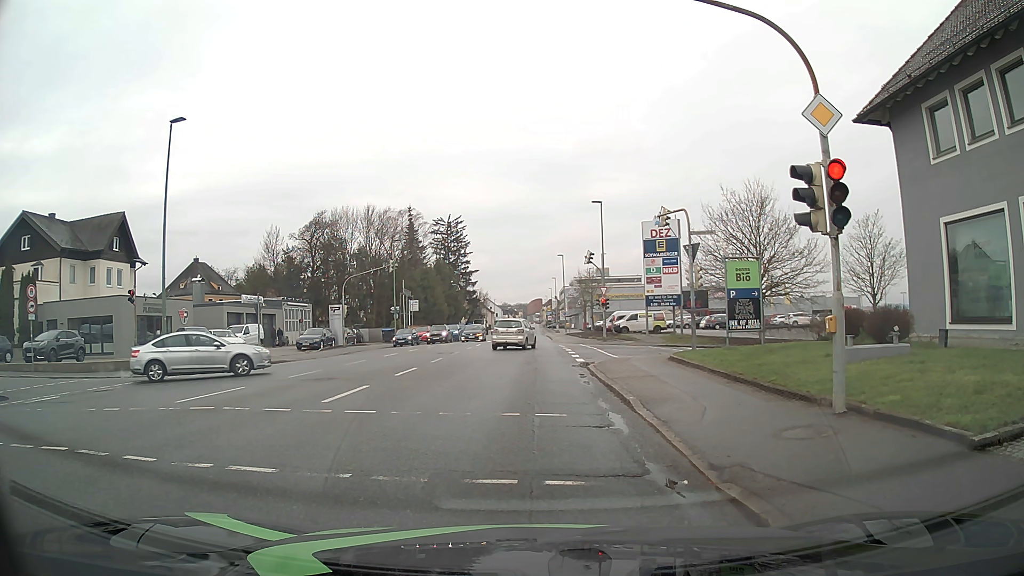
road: tertiary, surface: asphalt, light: Day
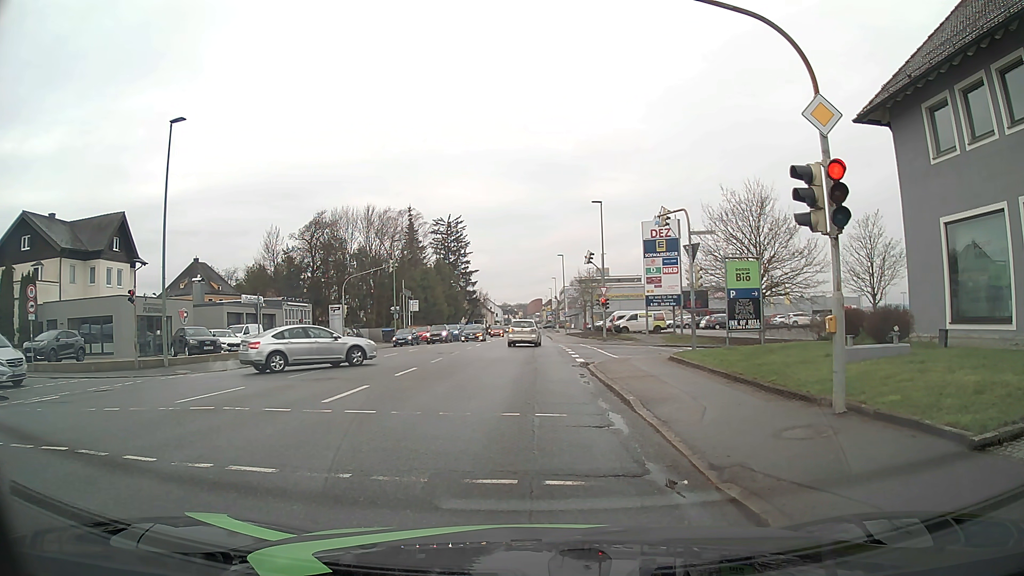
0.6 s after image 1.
(0.0, 0.0) m; 0°
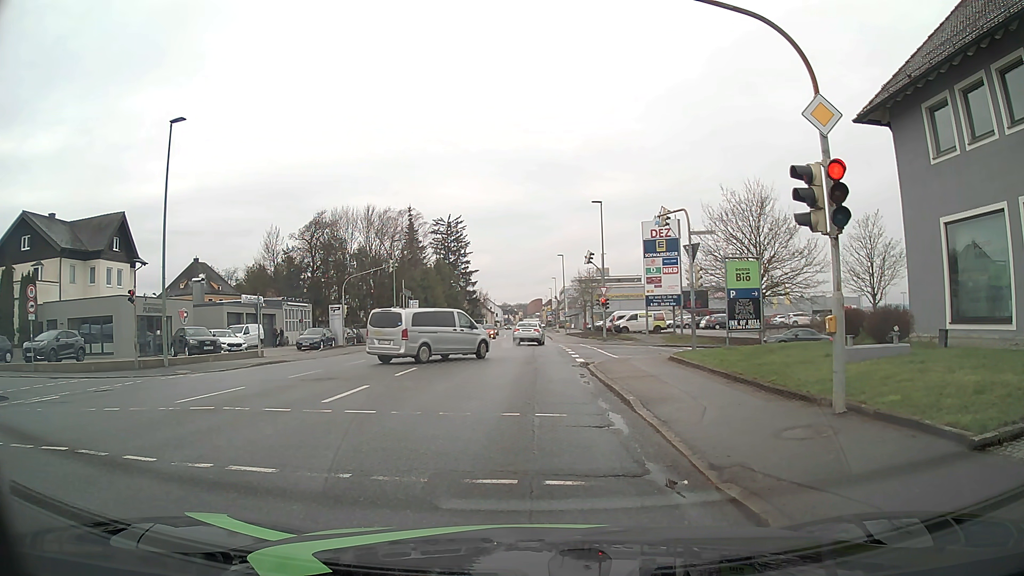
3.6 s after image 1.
(0.0, 0.0) m; 0°
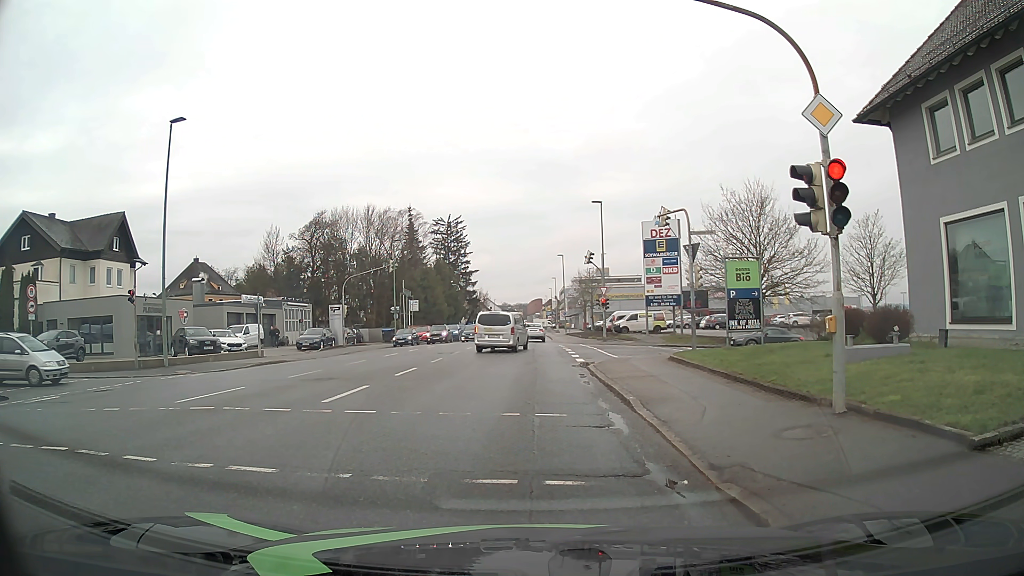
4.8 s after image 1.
(0.0, 0.0) m; 0°
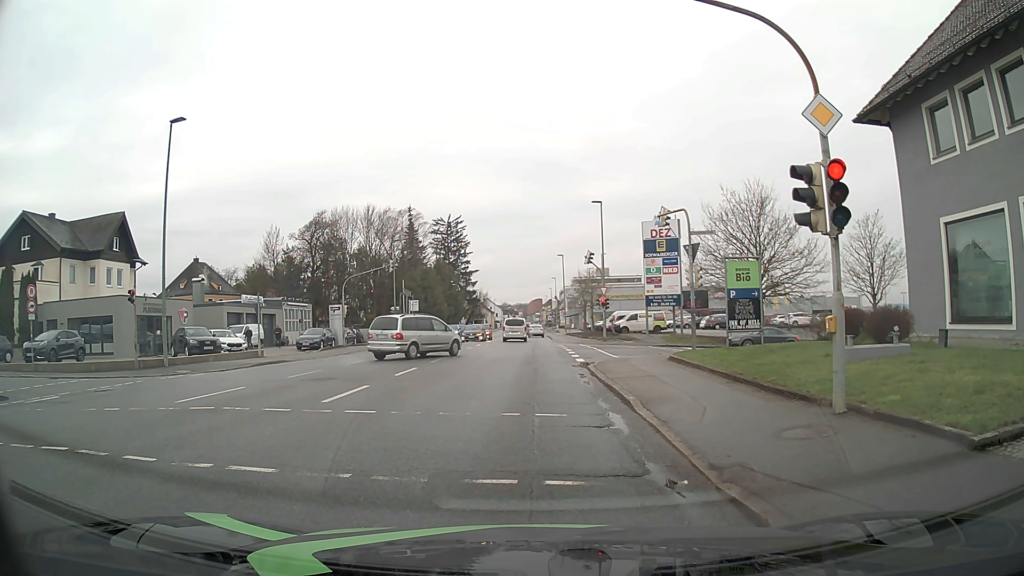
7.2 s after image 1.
(0.0, 0.0) m; 0°
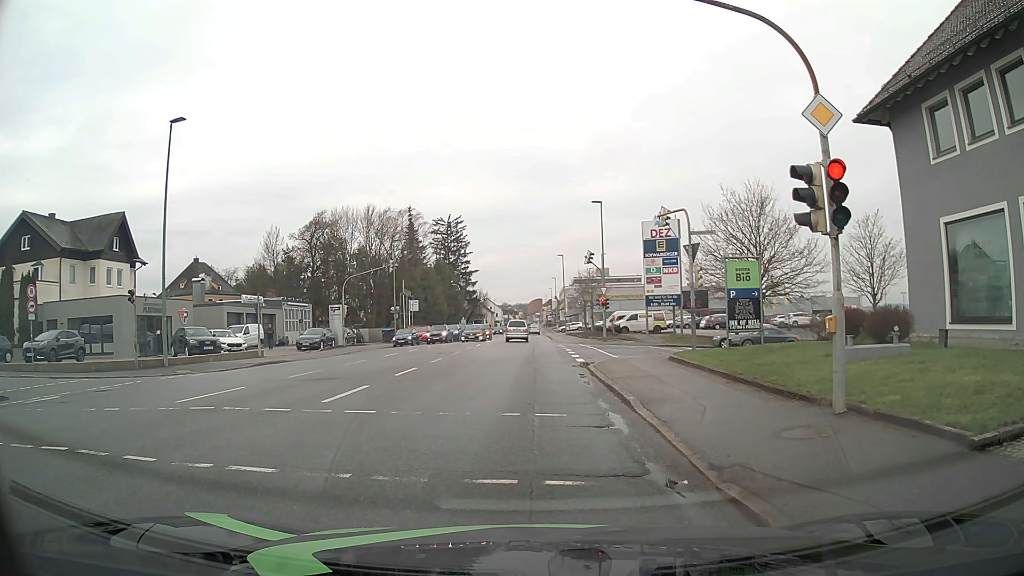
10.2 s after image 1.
(0.0, 0.0) m; 0°
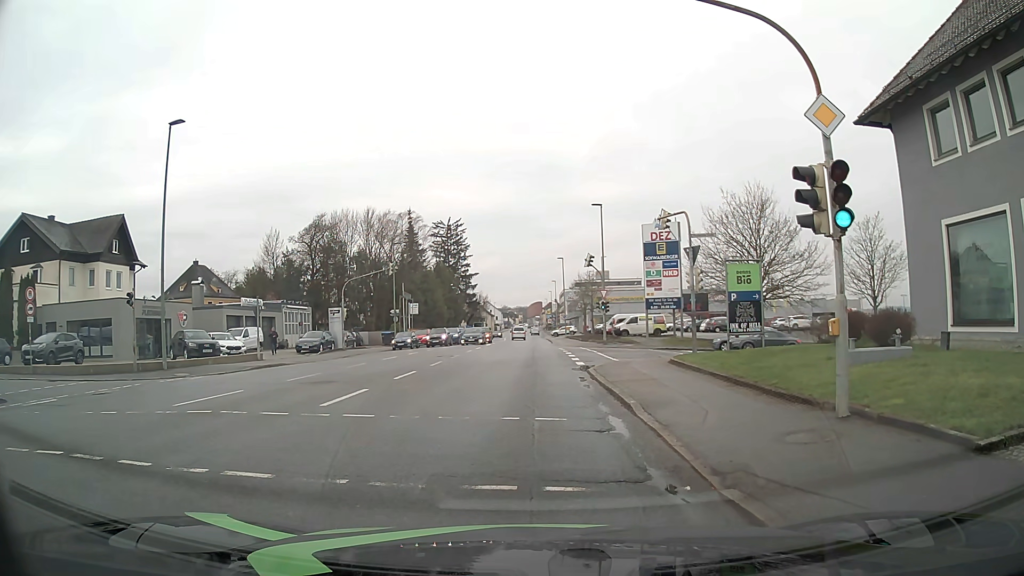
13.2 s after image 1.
(0.0, +0.1) m; 0°
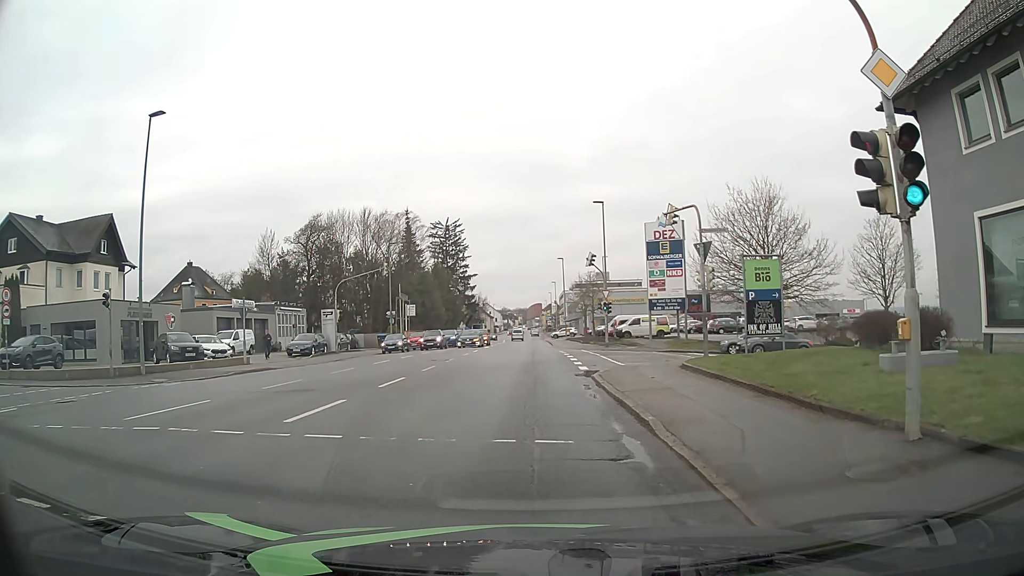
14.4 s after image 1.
(0.0, +1.9) m; +2°
